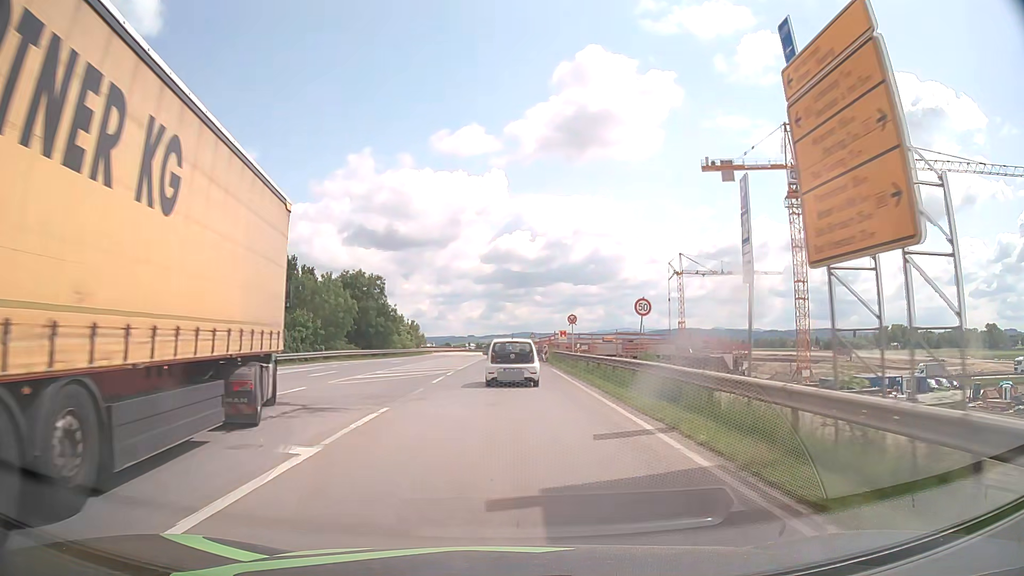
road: motorway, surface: asphalt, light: Day
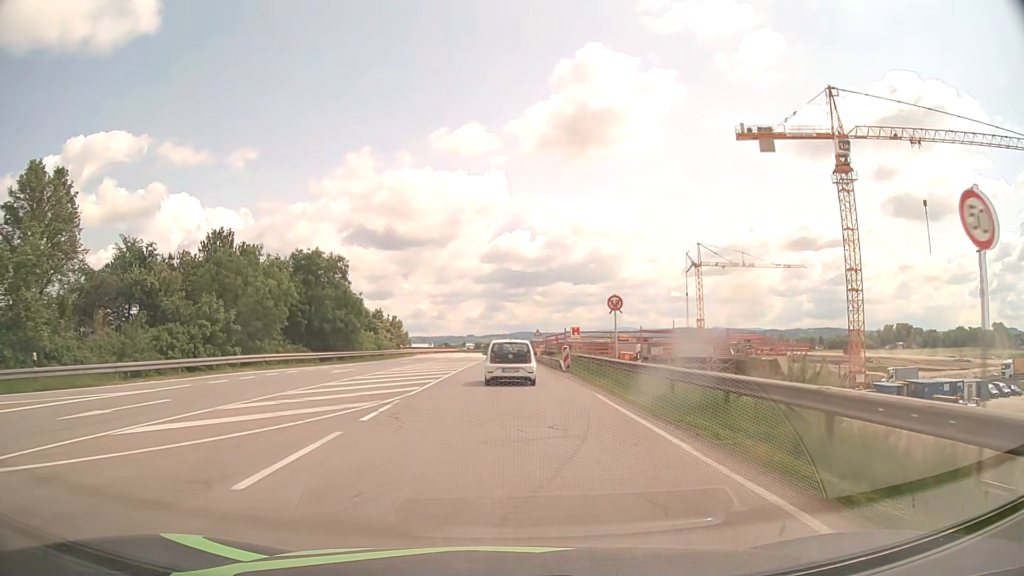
(0.0, +16.9) m; 0°
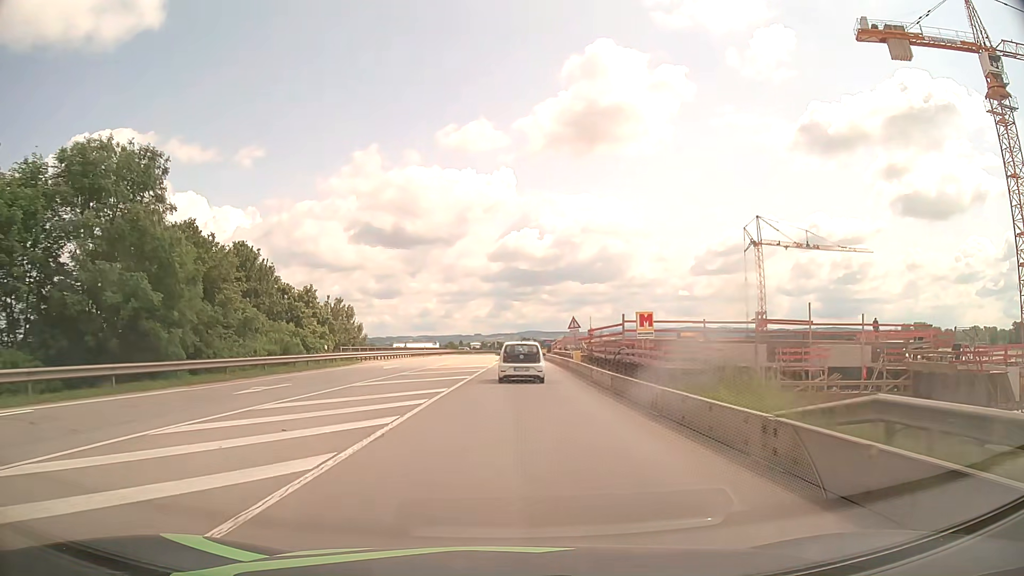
(-0.2, +33.0) m; -1°
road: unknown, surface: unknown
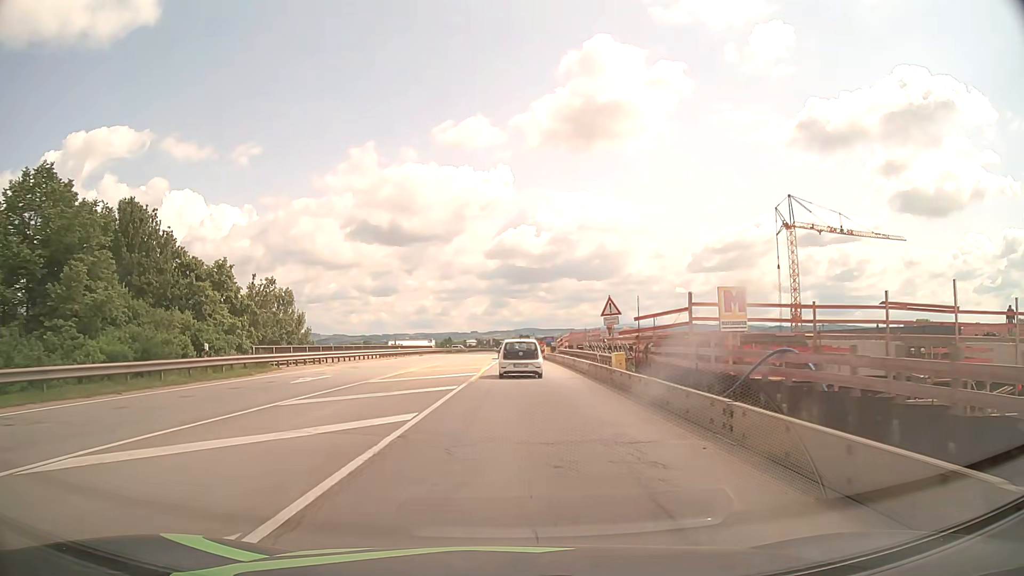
(+0.1, +16.0) m; +1°
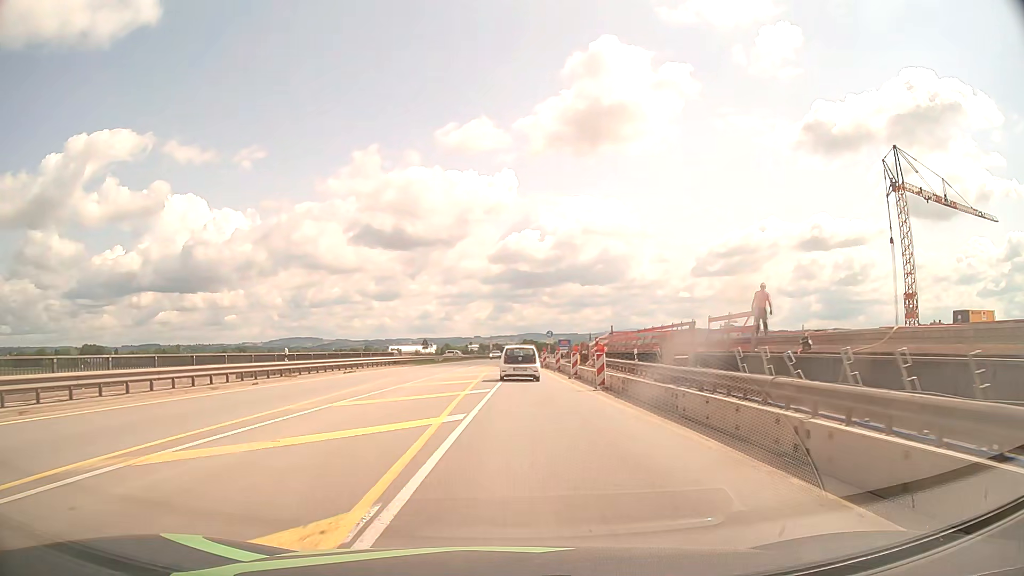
(0.0, +31.9) m; 0°
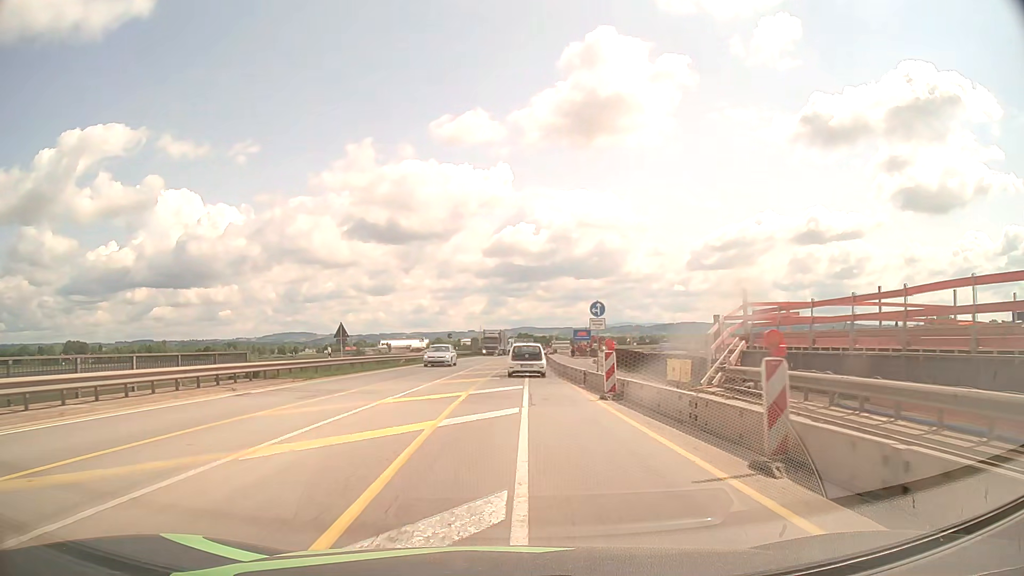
(-0.1, +32.2) m; 0°
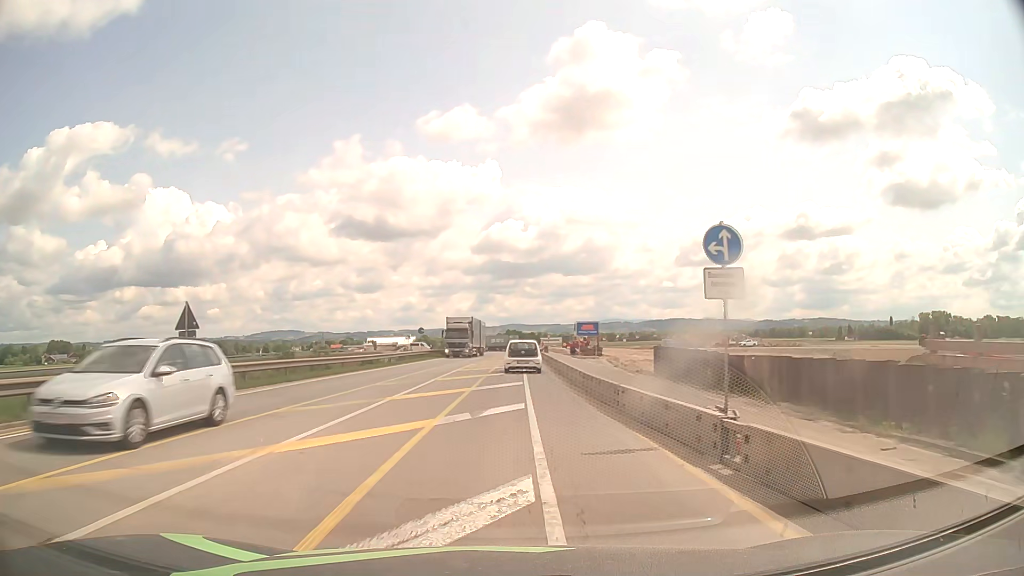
(+0.1, +16.0) m; +1°
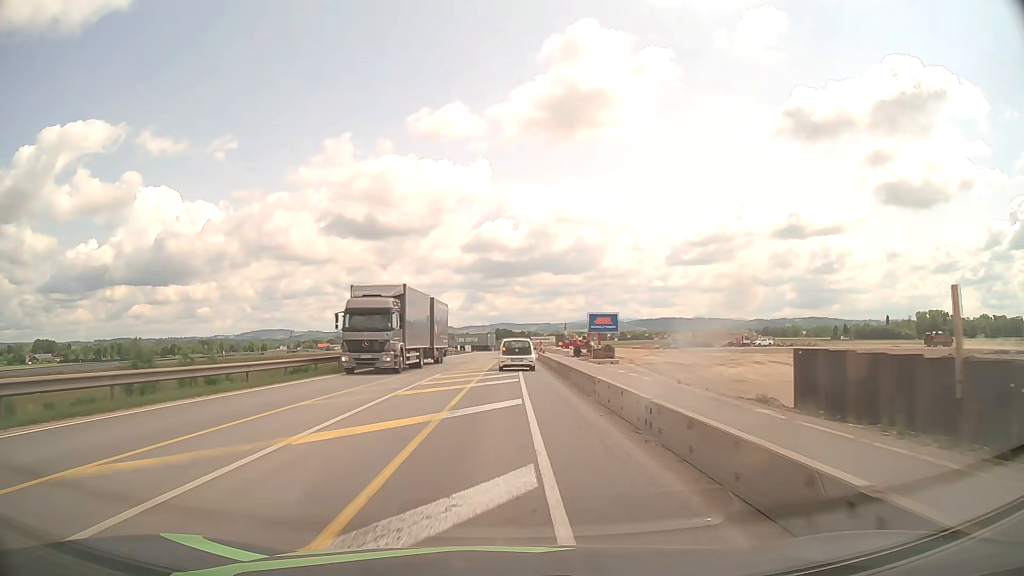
(+0.1, +16.0) m; +1°
(0, +10) (0, +20) (0, +30) (0, +40) (0, +50) (0, +60) (0, +70) (-1, +80) (-1, +90) (-1, +100) m
